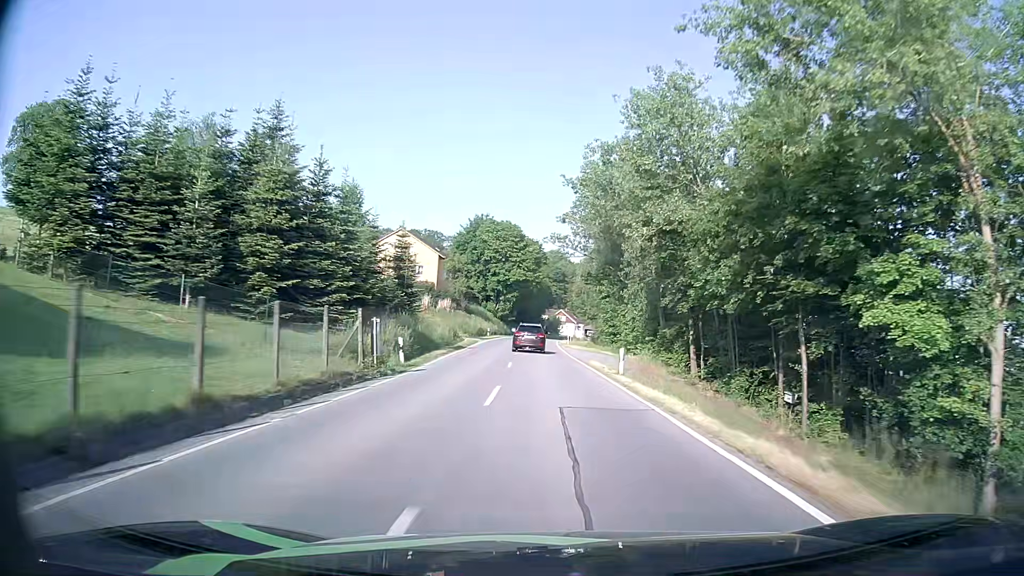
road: secondary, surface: asphalt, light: Day
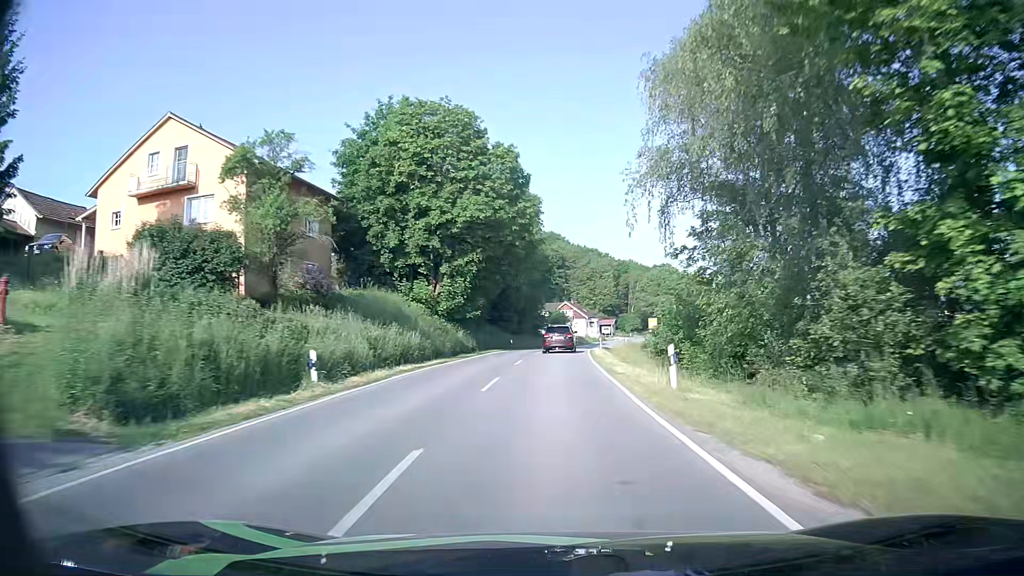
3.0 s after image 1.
(-0.2, +53.7) m; +1°
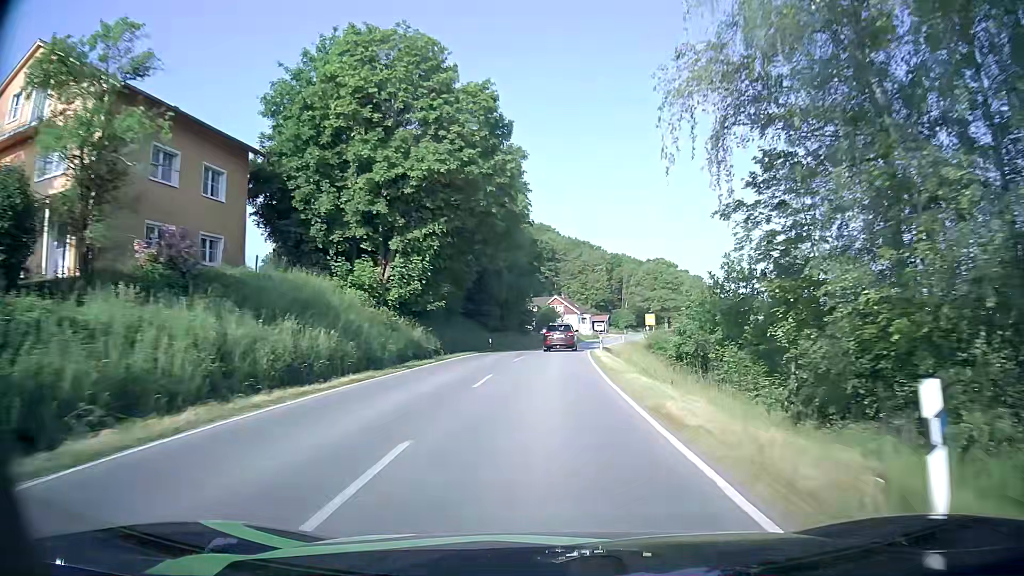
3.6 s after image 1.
(+0.1, +10.8) m; +1°
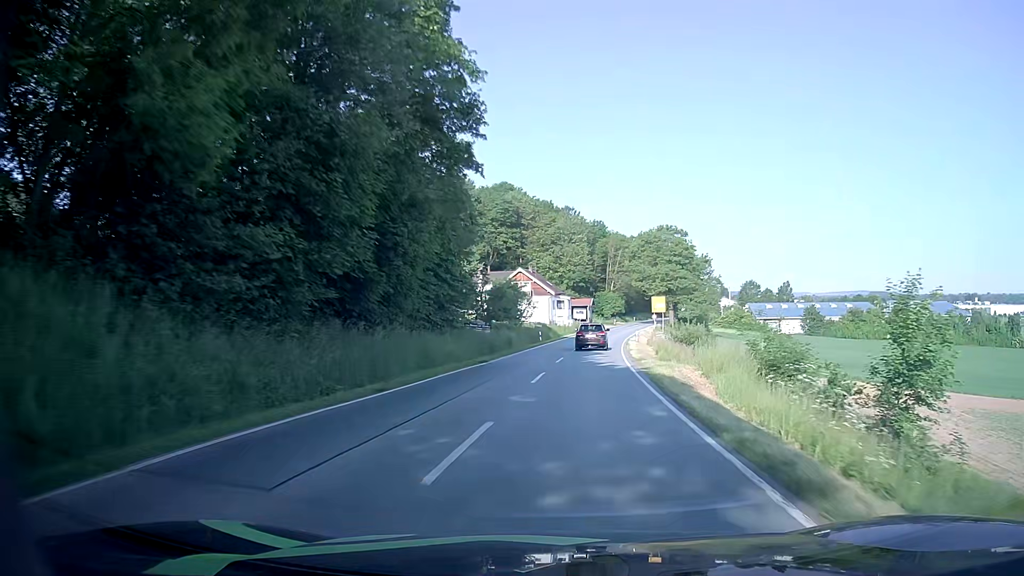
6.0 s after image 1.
(+1.0, +42.3) m; +3°
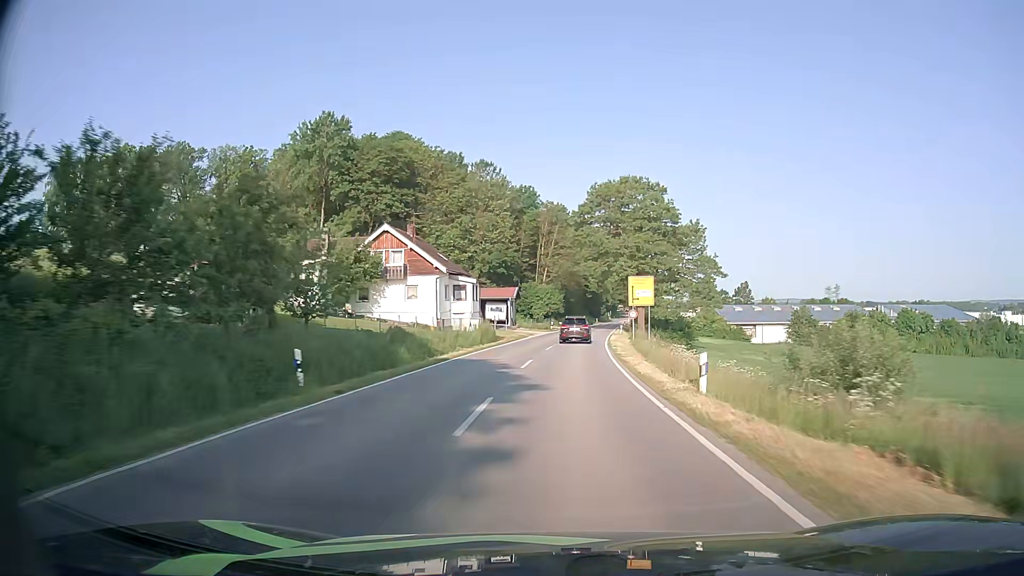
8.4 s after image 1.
(+2.6, +42.2) m; +6°
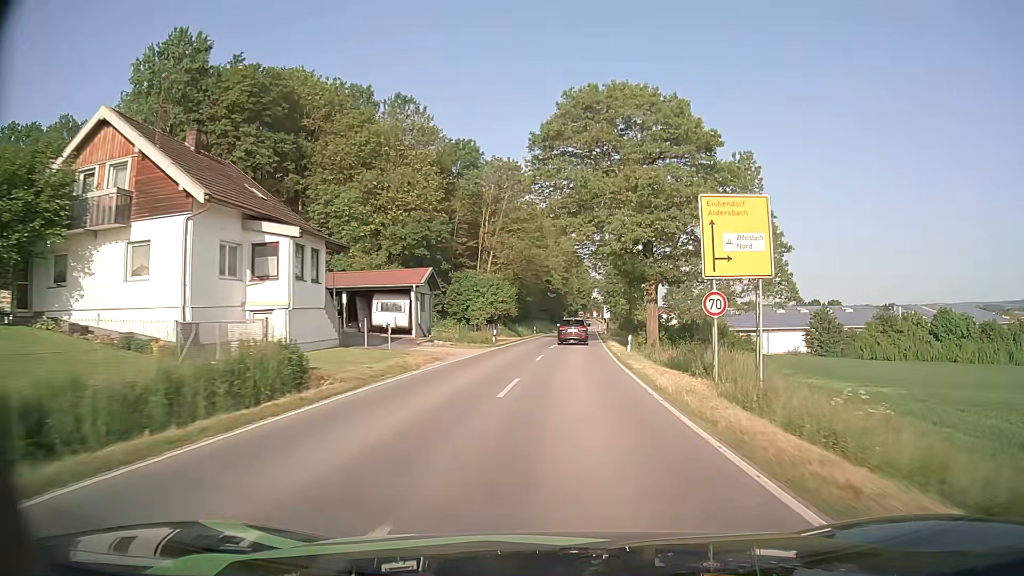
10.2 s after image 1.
(+1.1, +31.8) m; +4°
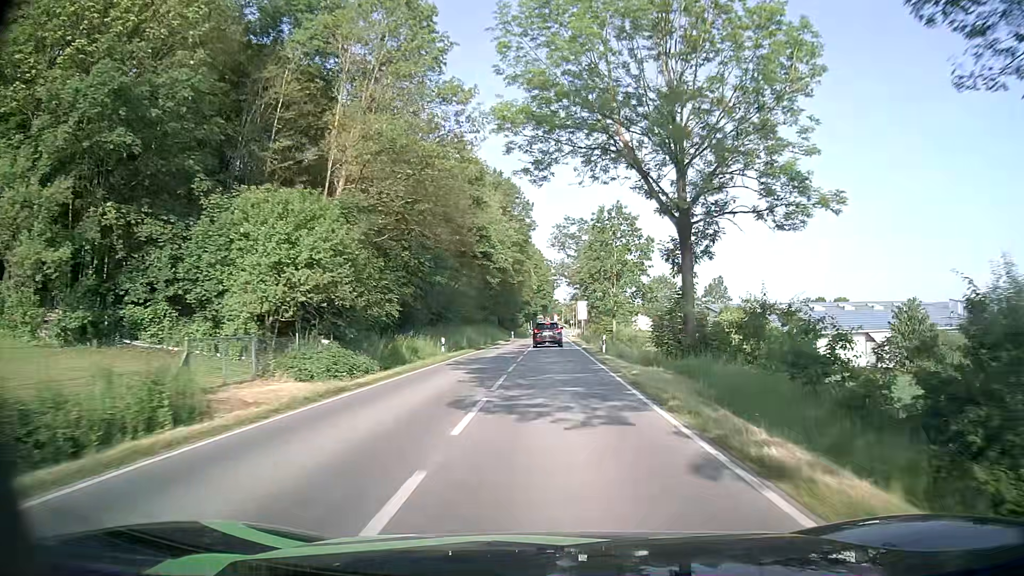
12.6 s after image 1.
(+1.5, +40.4) m; +3°
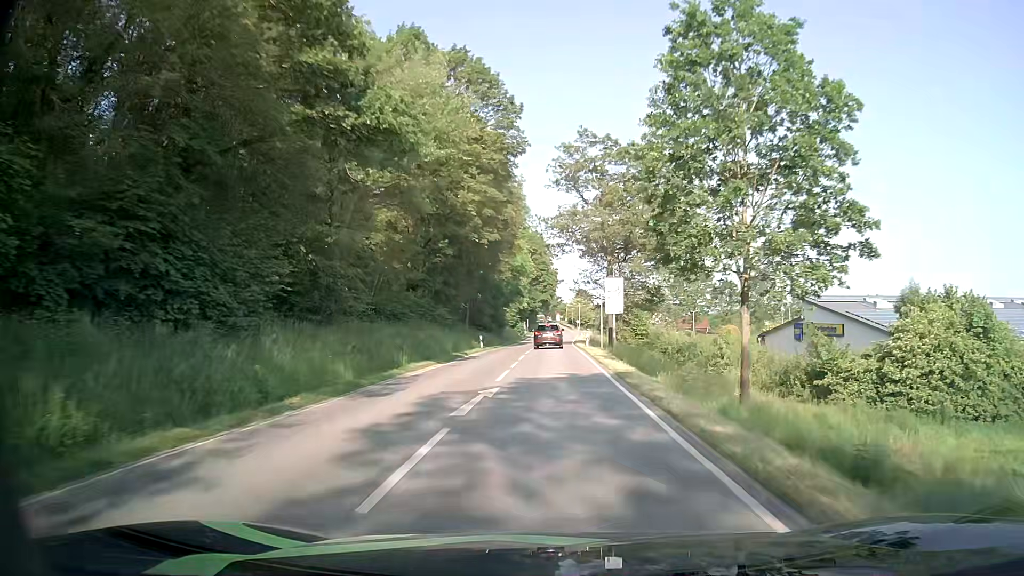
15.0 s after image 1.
(+0.6, +39.1) m; 0°
(0, +10) (0, +20) (0, +30) (0, +40) (0, +50) (+1, +60) (+1, +70) (+1, +80) (+2, +90) (+2, +100) m
